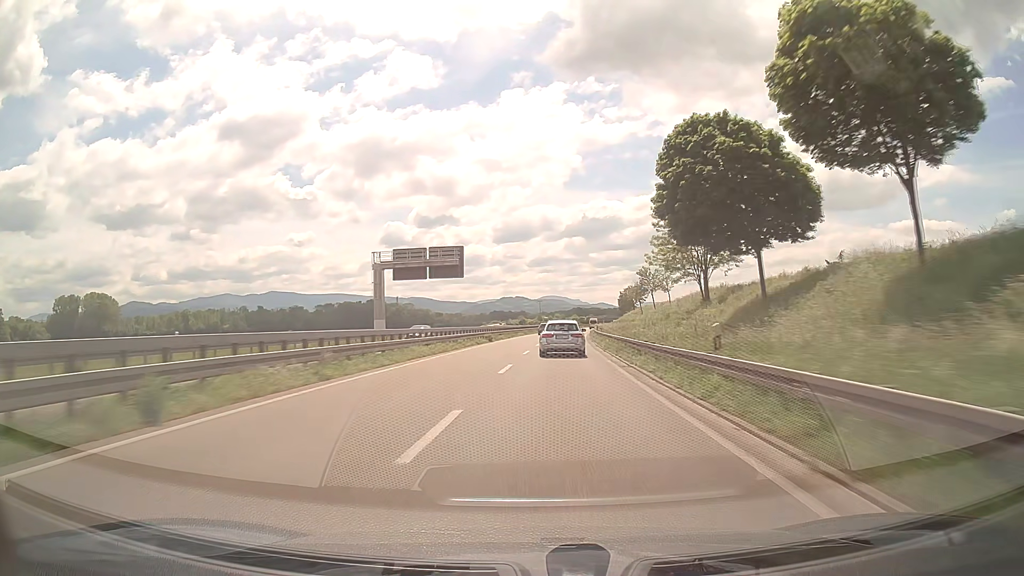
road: trunk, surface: asphalt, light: Day
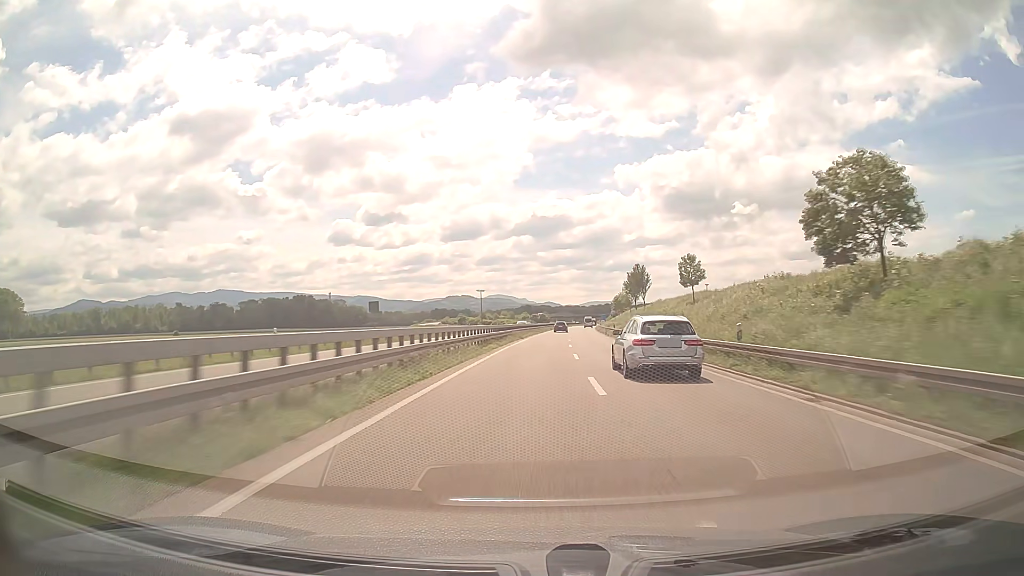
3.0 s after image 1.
(+2.6, +89.9) m; +4°
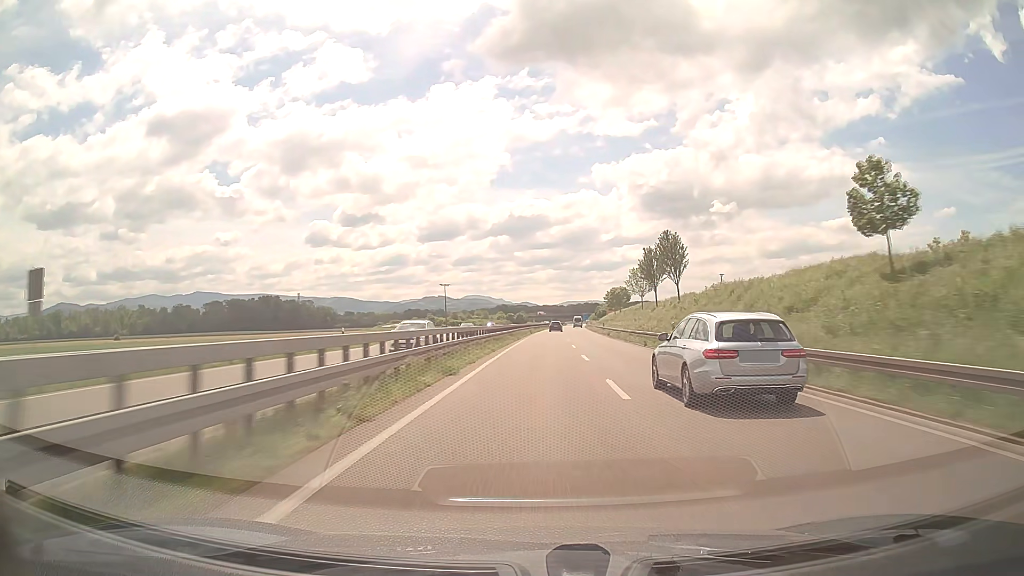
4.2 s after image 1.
(+0.7, +36.8) m; +2°
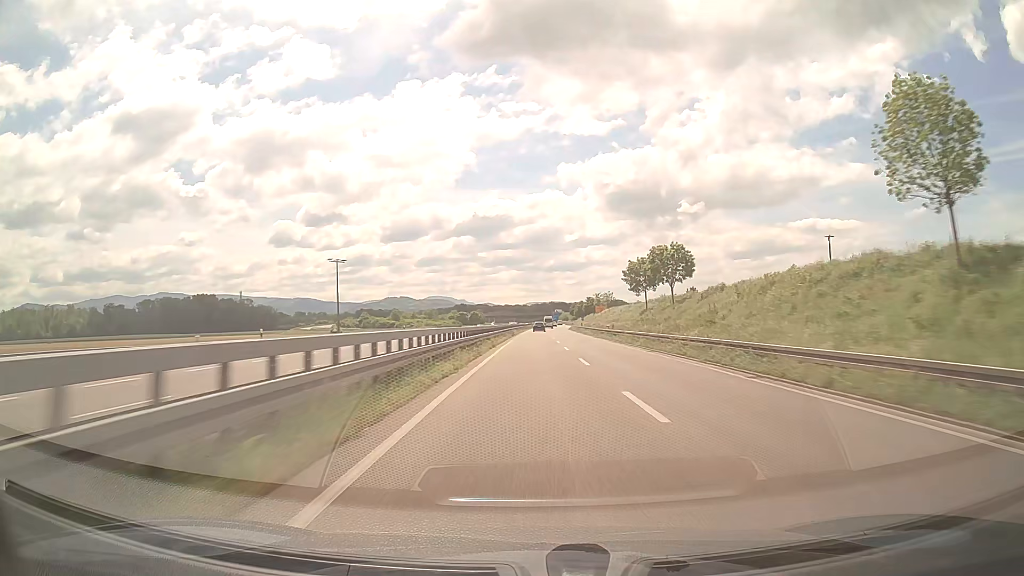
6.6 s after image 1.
(+1.8, +74.7) m; +3°
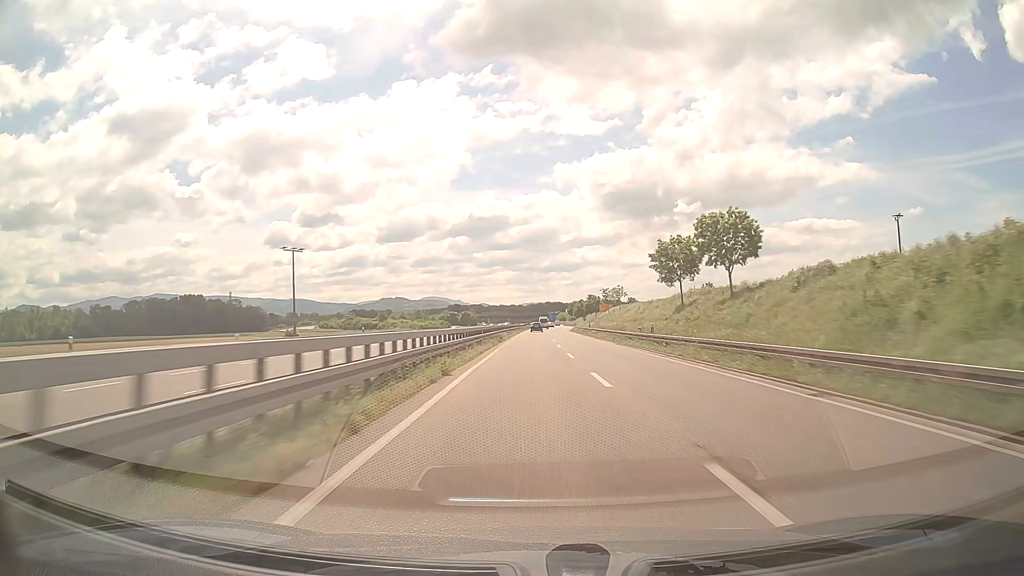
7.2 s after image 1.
(+0.1, +18.8) m; 0°
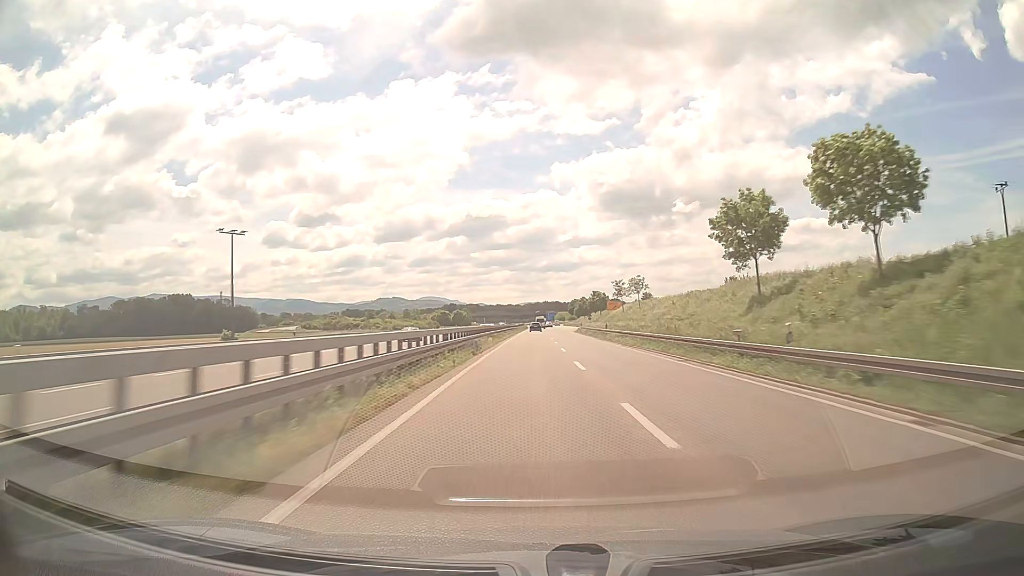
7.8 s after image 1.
(+0.1, +18.9) m; +1°
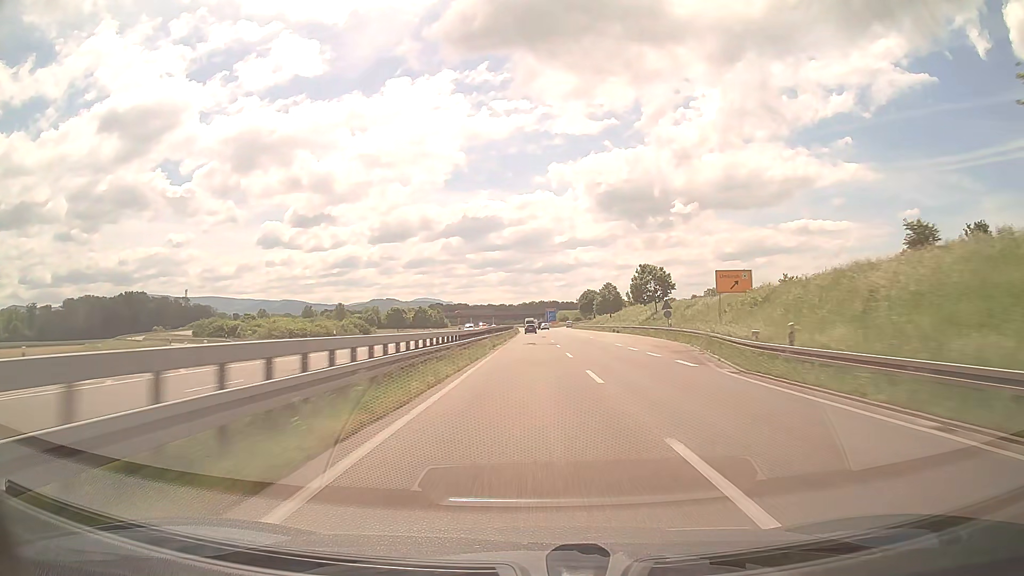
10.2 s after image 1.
(+0.1, +75.7) m; 0°
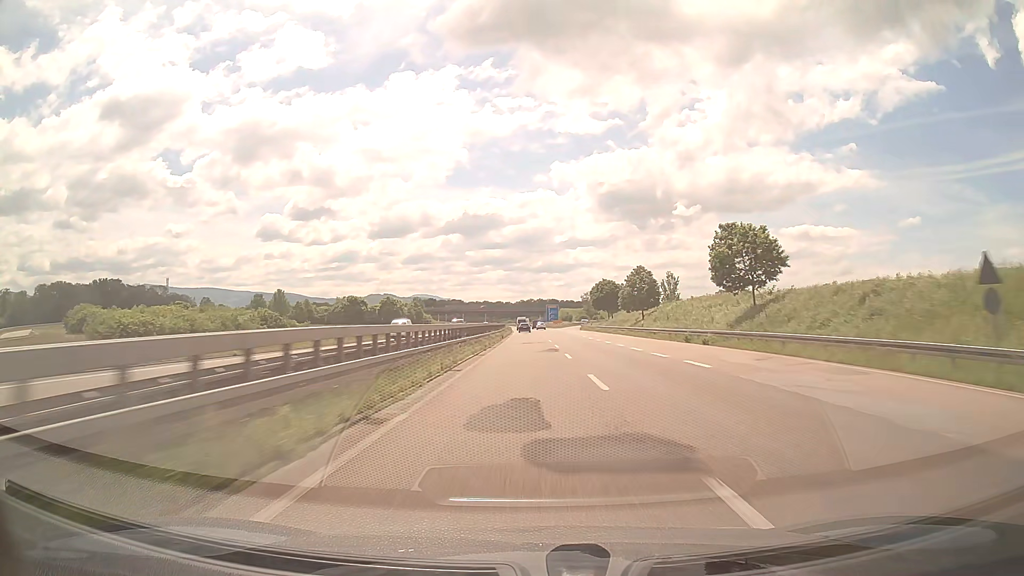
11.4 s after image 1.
(0.0, +38.0) m; 0°
(0, +10) (0, +20) (0, +30) (0, +40) (0, +50) (0, +60) (0, +70) (0, +80) (0, +90) (-1, +100) m
